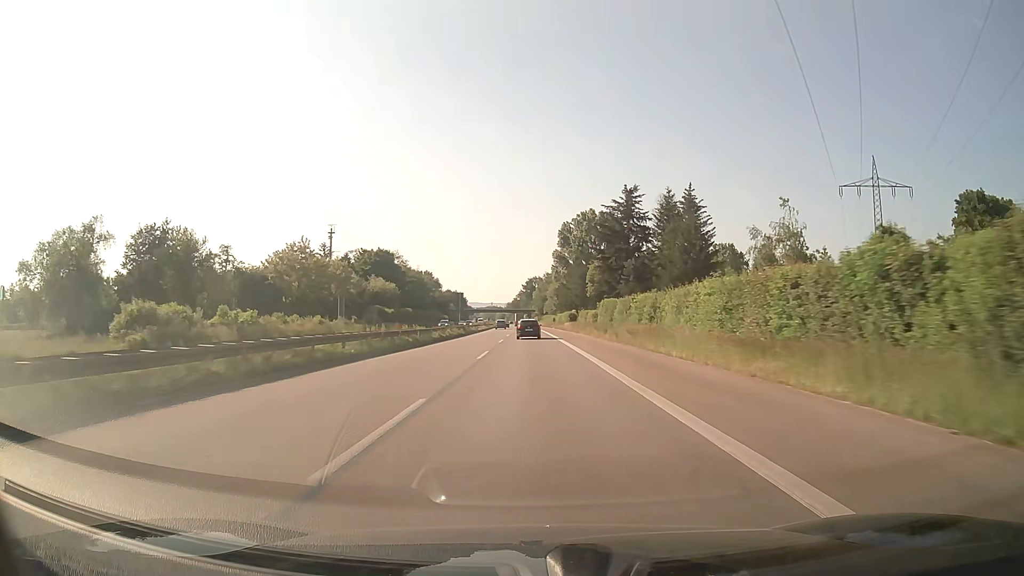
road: trunk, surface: asphalt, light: Day
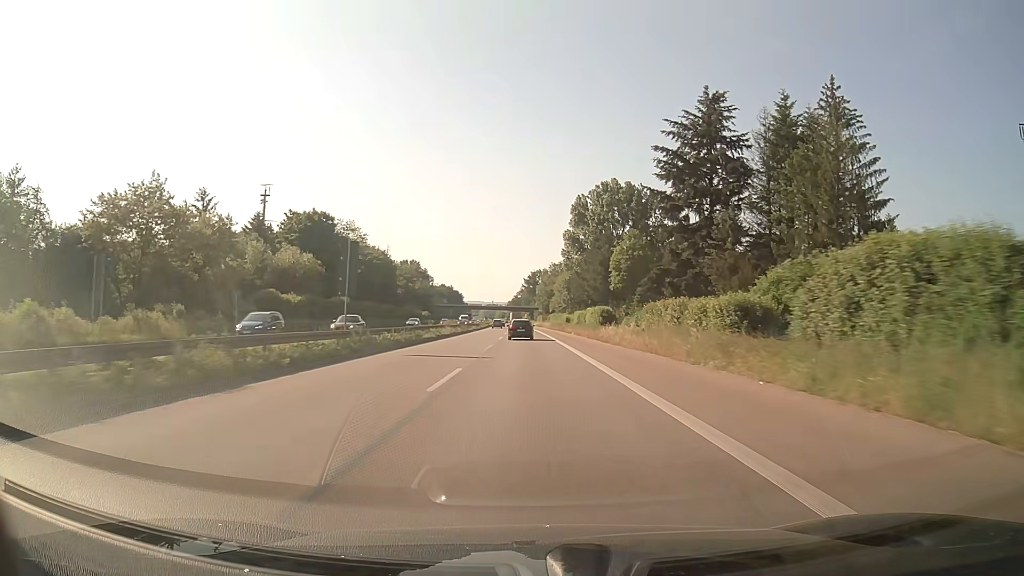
(-0.2, +48.5) m; 0°
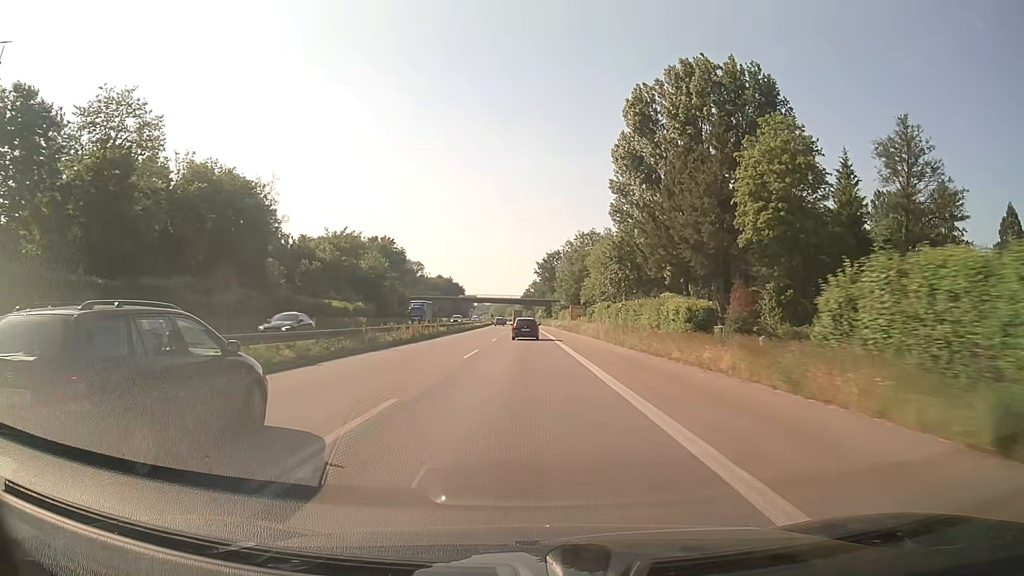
(-0.5, +80.9) m; -1°
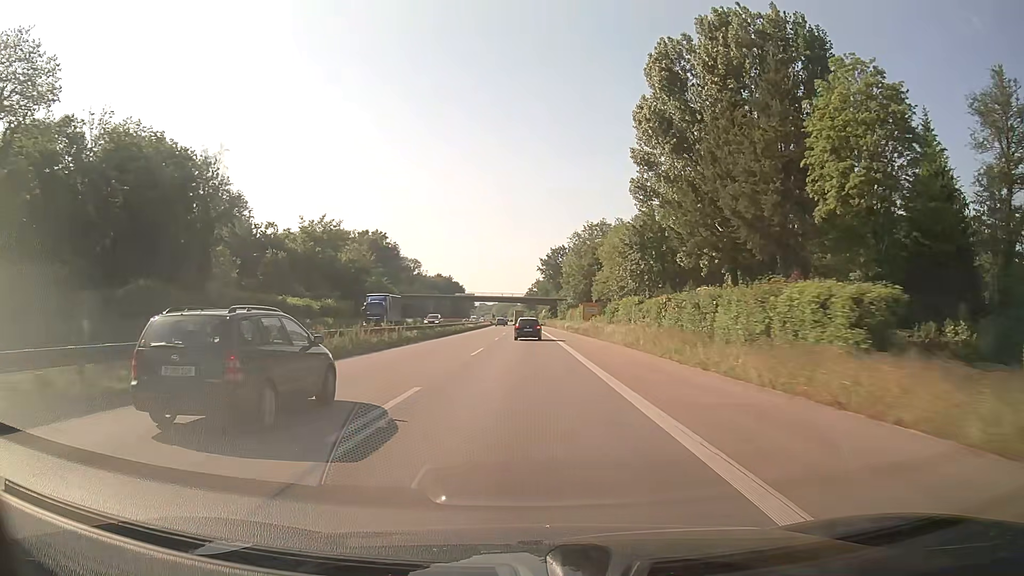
(0.0, +16.2) m; 0°
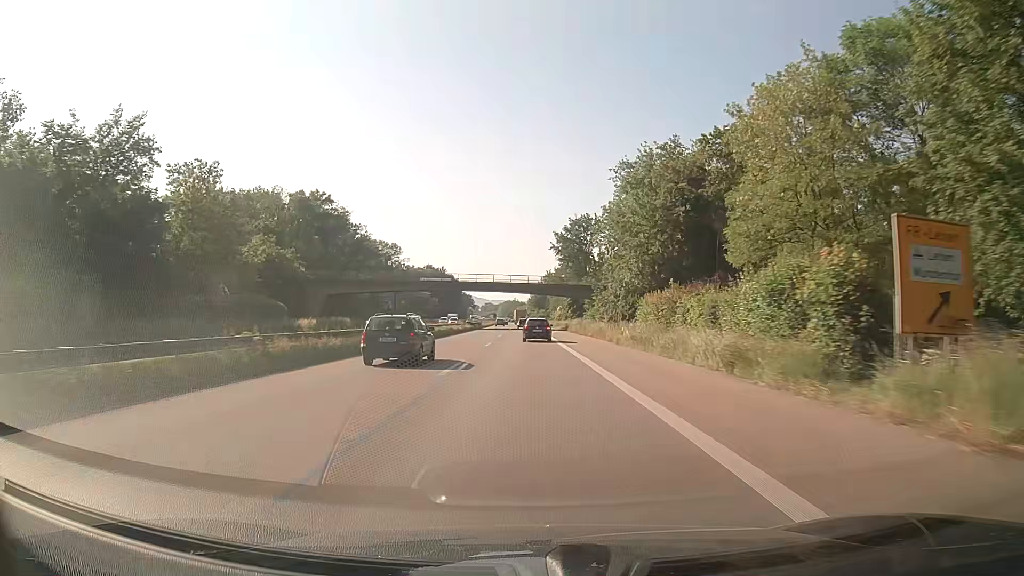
(-0.3, +64.8) m; -1°
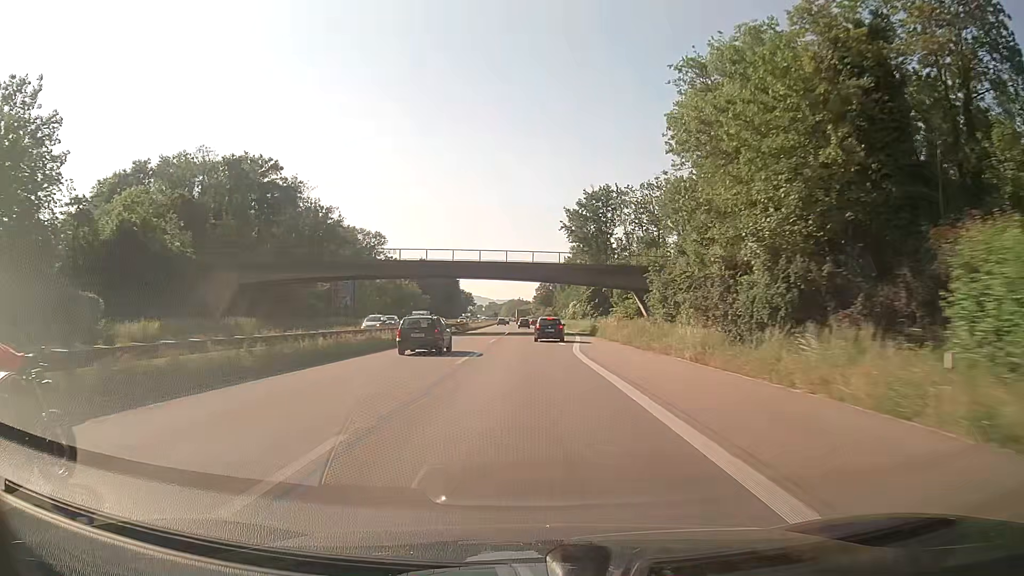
(0.0, +32.4) m; 0°
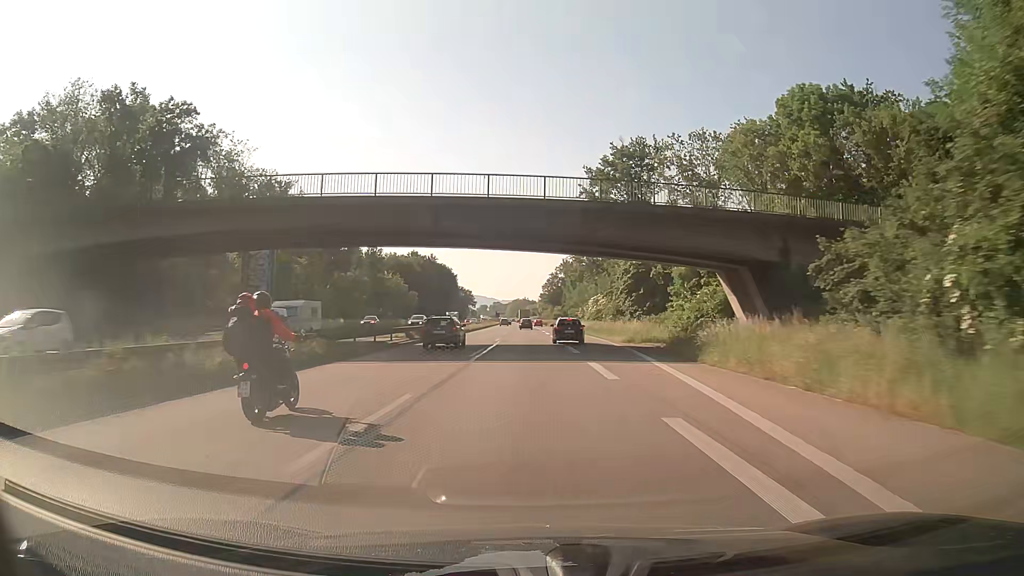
(-0.1, +32.5) m; -1°
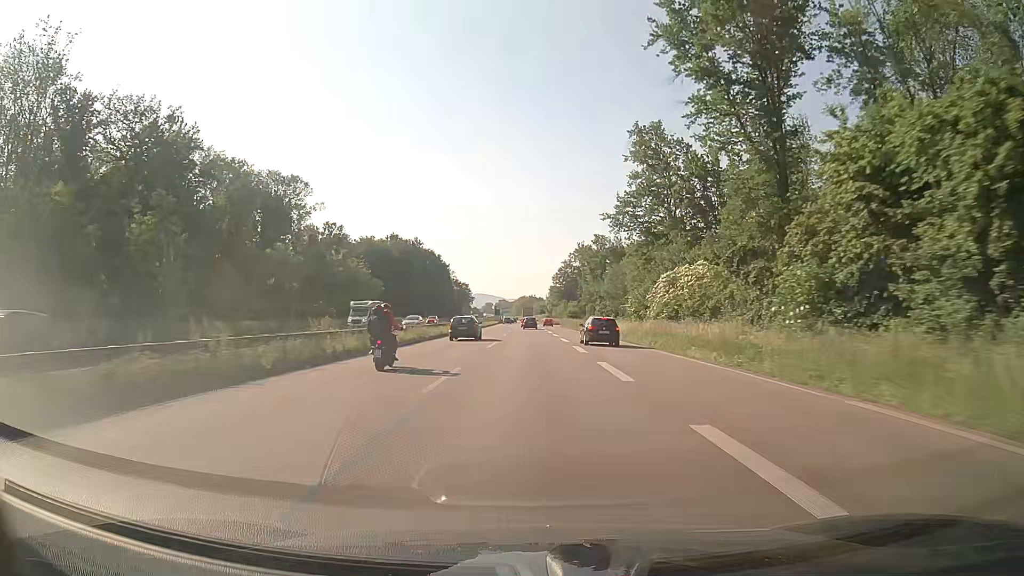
(+0.1, +48.8) m; +1°
